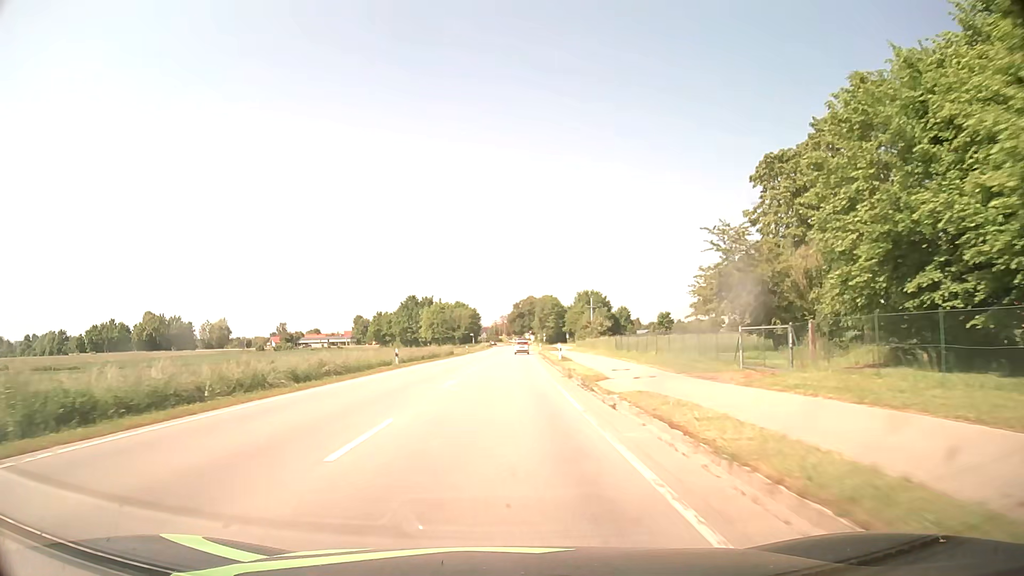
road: secondary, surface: asphalt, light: Day
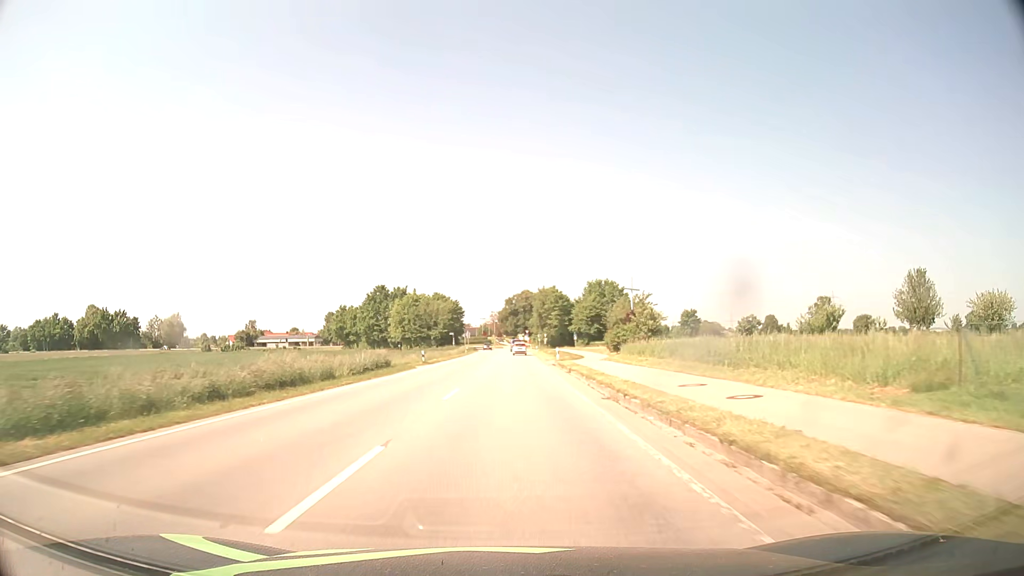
(+0.1, +38.9) m; +1°
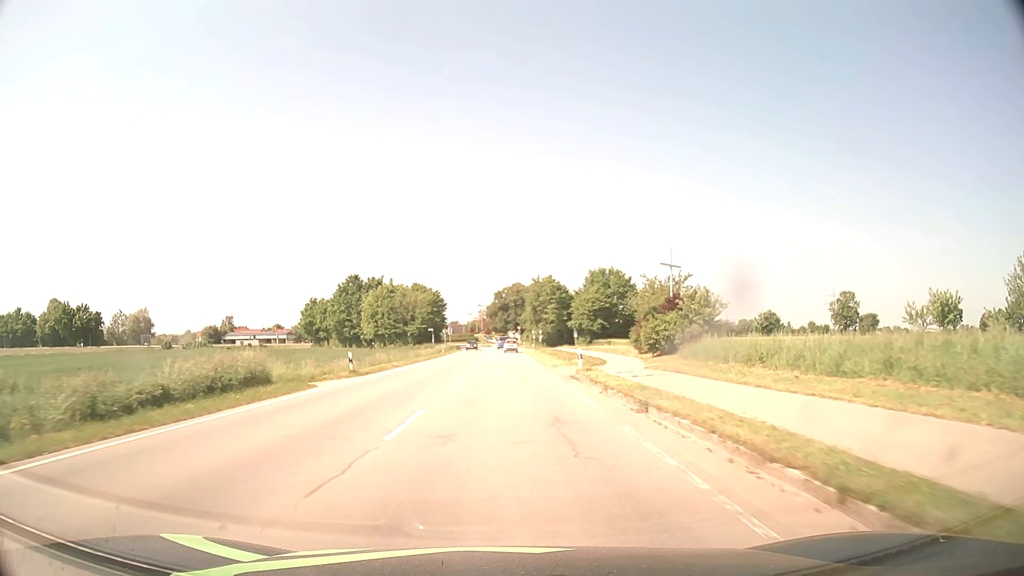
(+0.2, +19.5) m; +1°
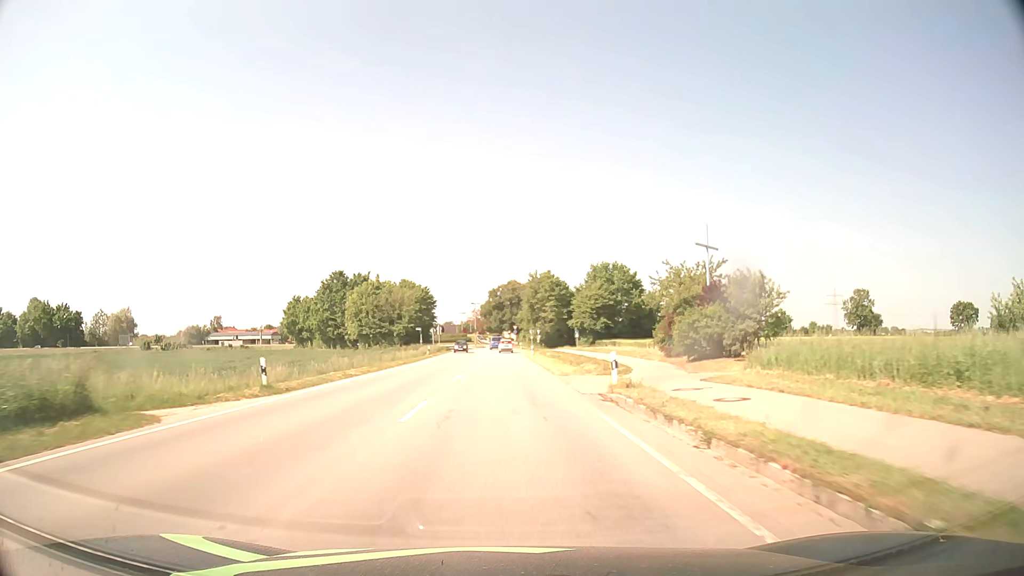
(0.0, +9.7) m; 0°
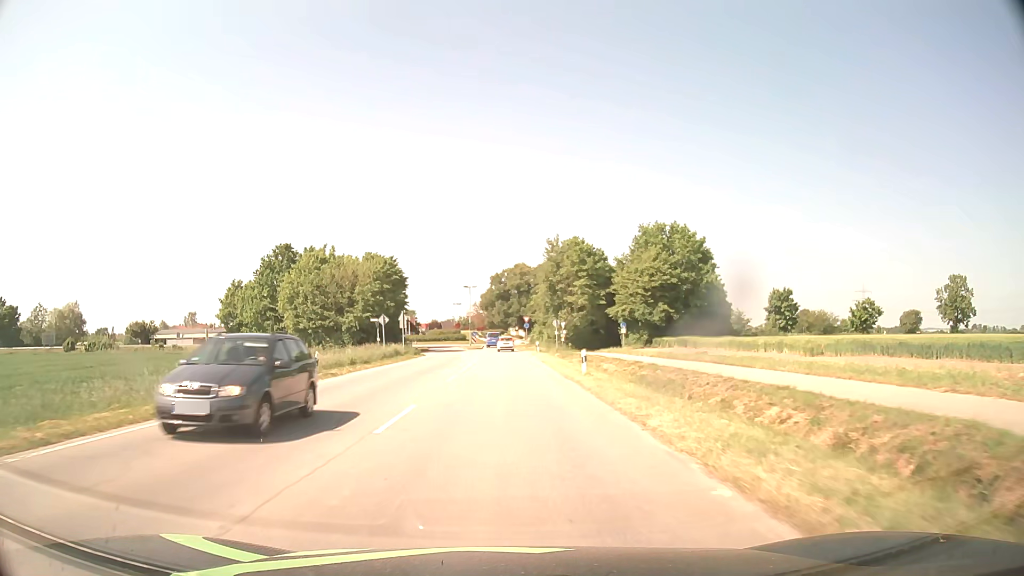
(-0.1, +37.8) m; -1°
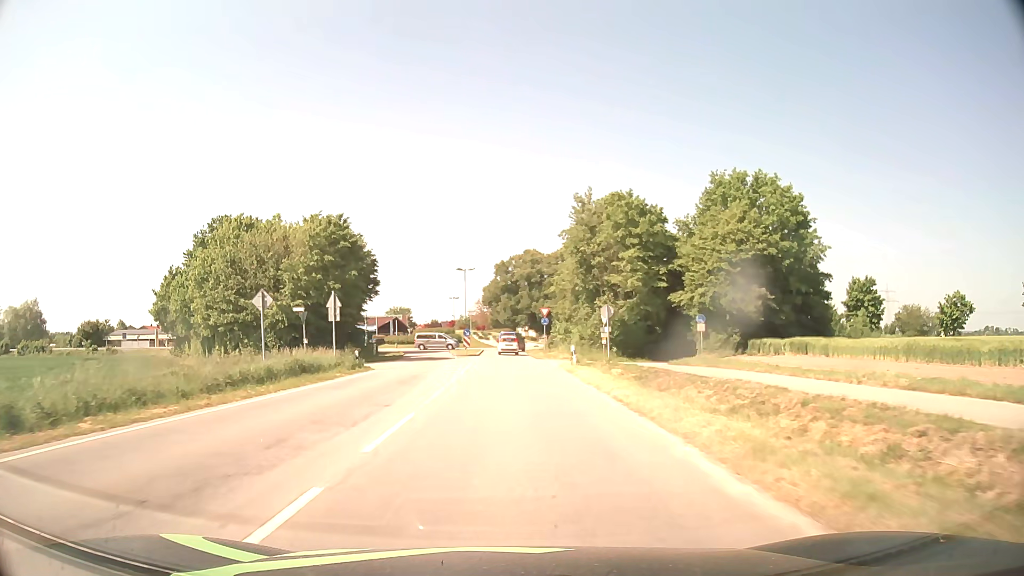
(-0.1, +25.5) m; -1°
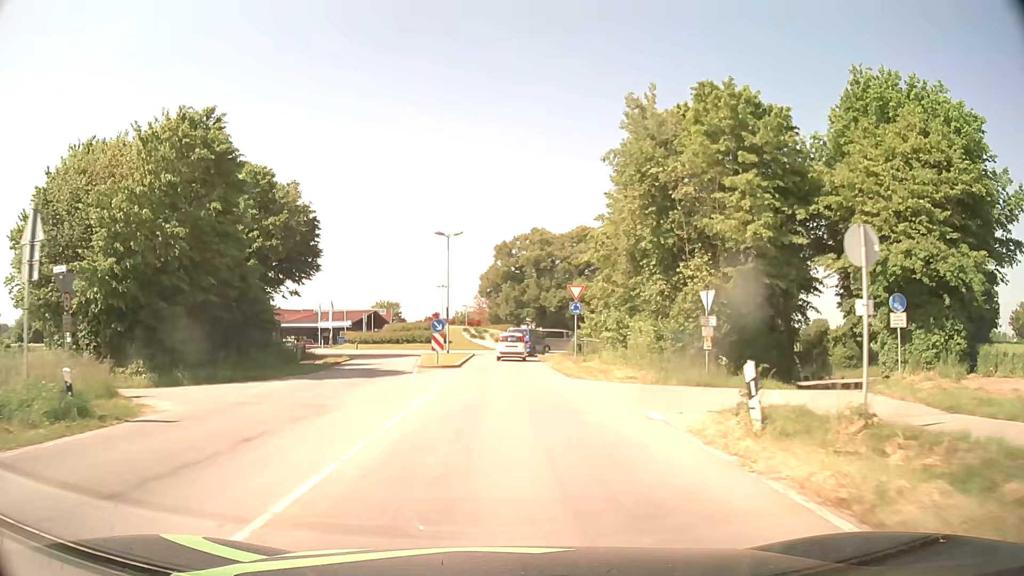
(0.0, +22.8) m; 0°
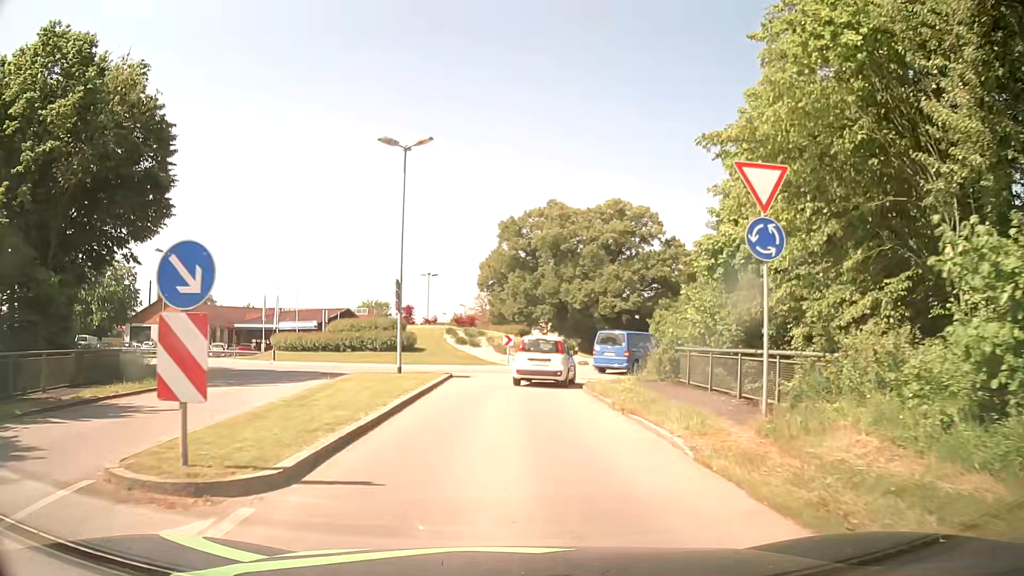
(0.0, +22.7) m; 0°
